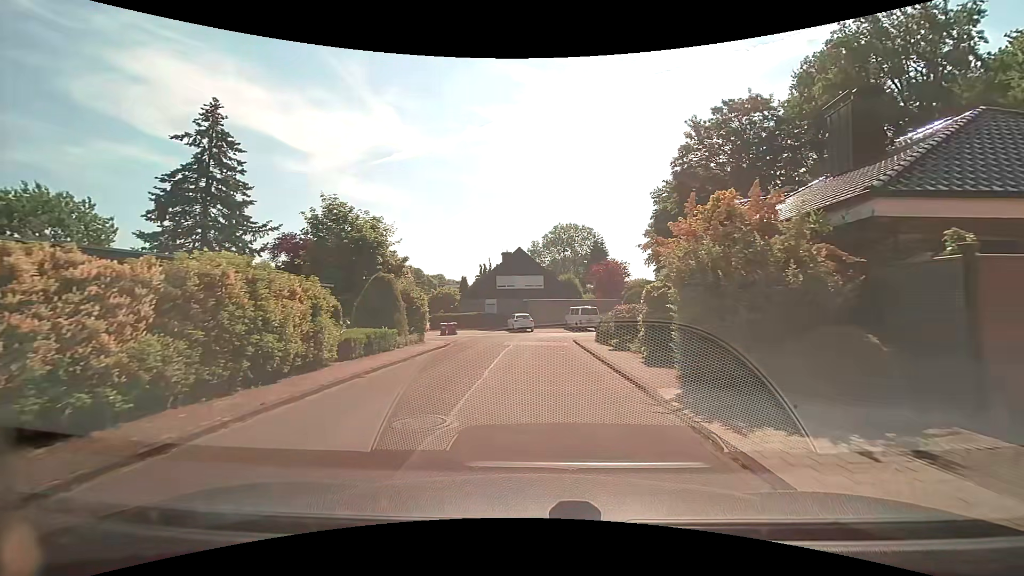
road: residential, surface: asphalt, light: Day
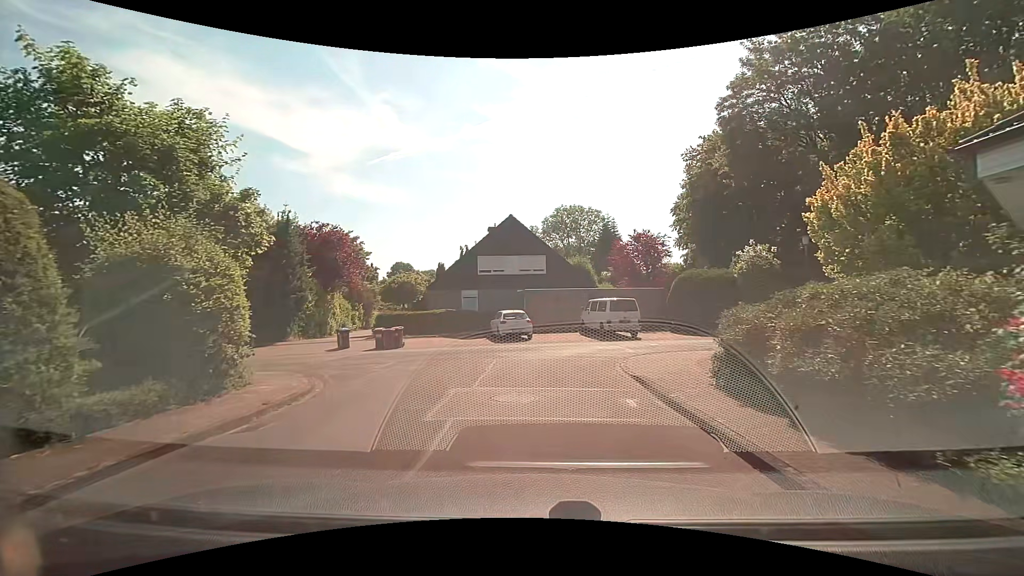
(-0.1, +15.8) m; 0°
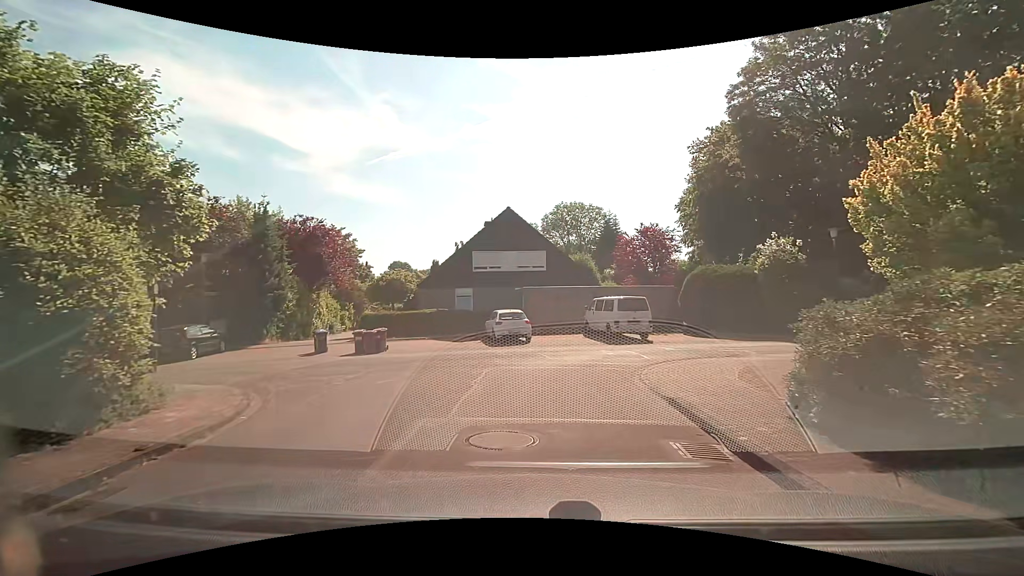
(0.0, +2.5) m; 0°
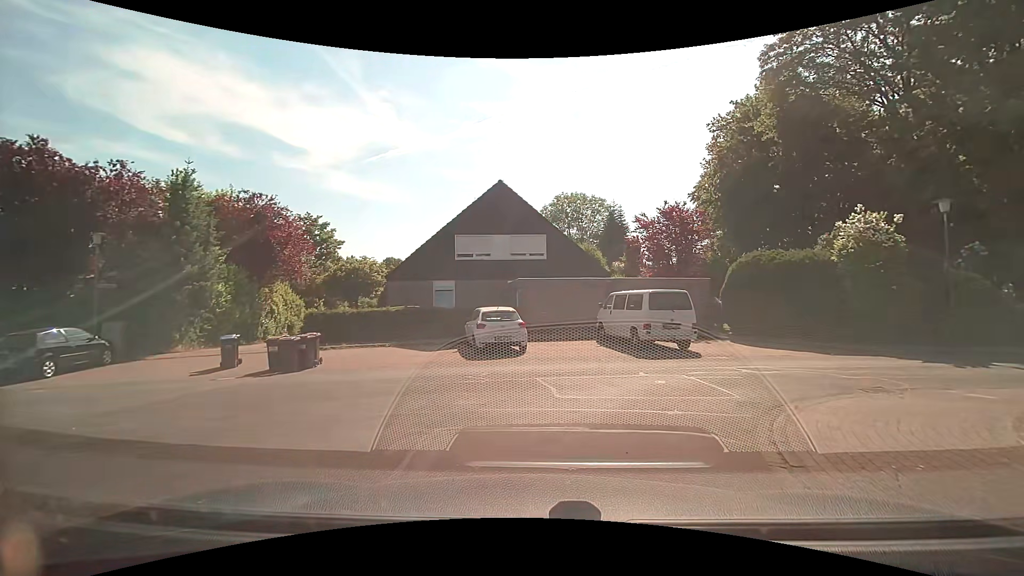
(0.0, +6.3) m; 0°
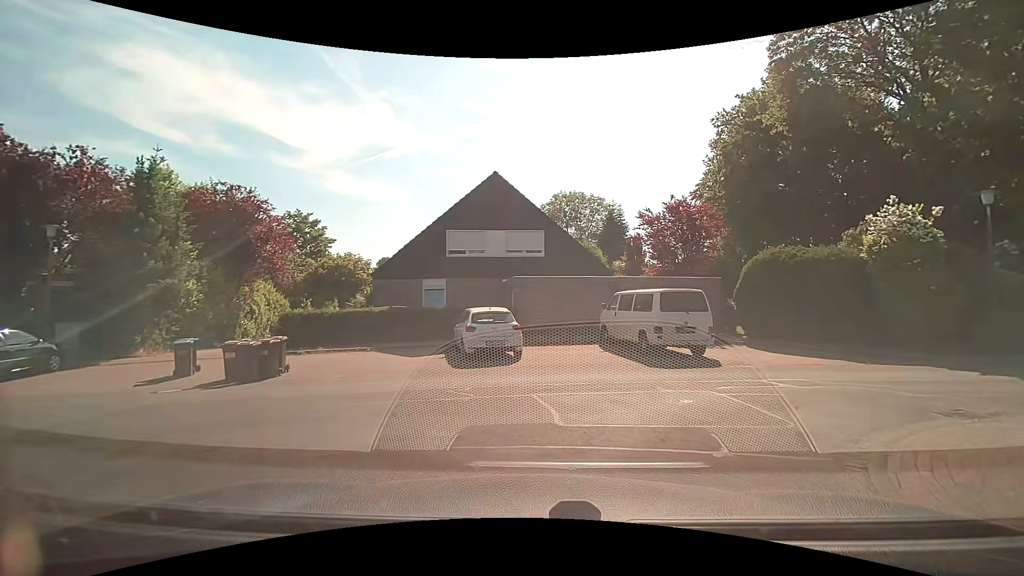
(0.0, +1.8) m; +1°
(+2, +10) (+11, +14) (+21, +15) (+31, +15) (+41, +15) (+51, +15) (+61, +14) (+70, +11) (+79, +7) (+88, +2) m
